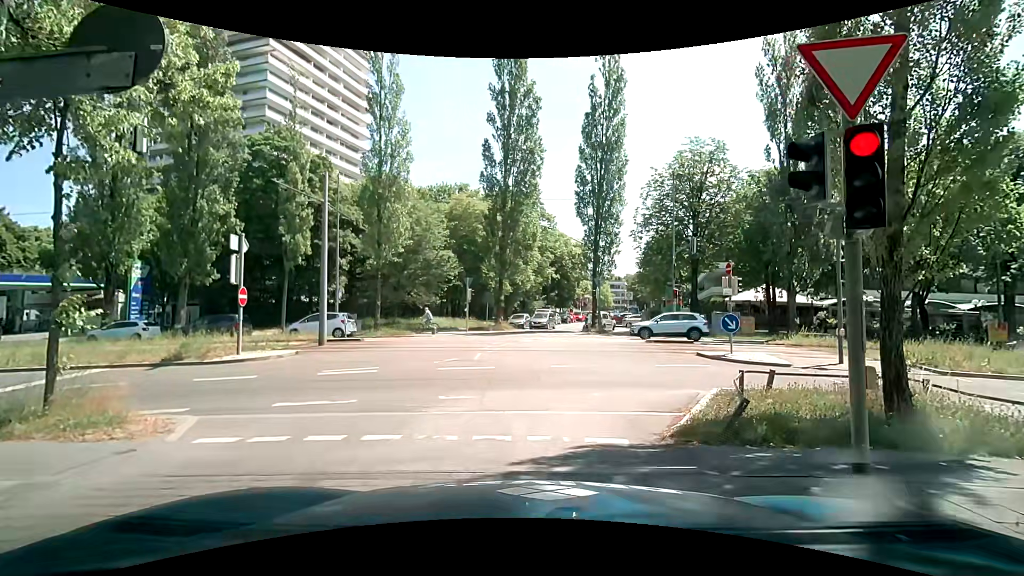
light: Day
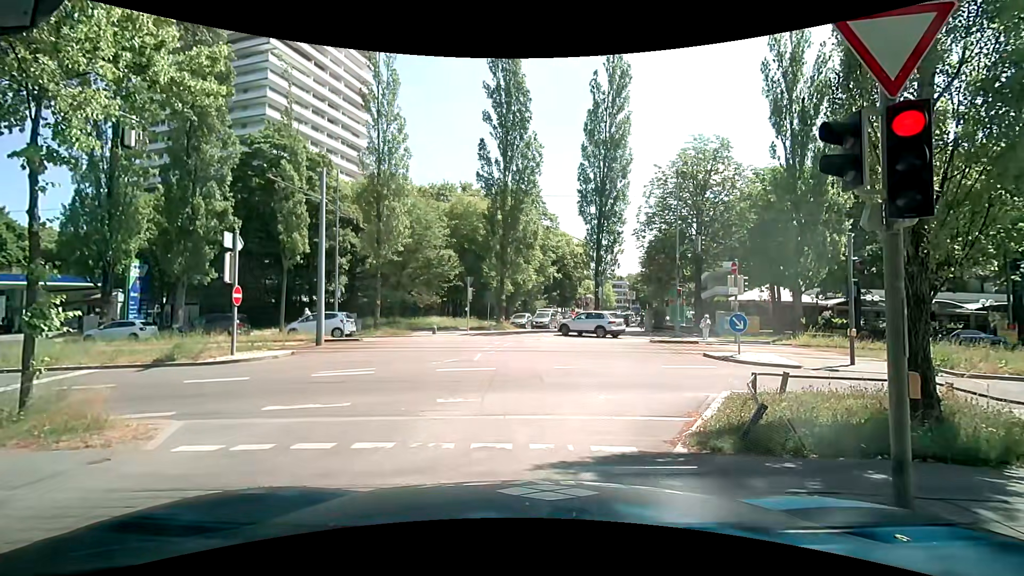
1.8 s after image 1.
(0.0, +0.5) m; 0°
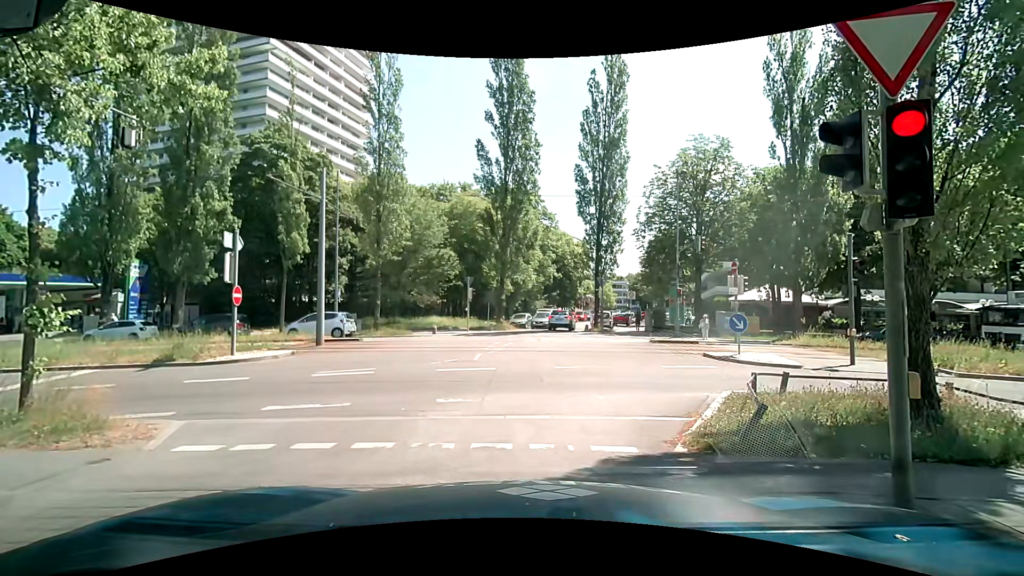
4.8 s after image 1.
(0.0, 0.0) m; 0°
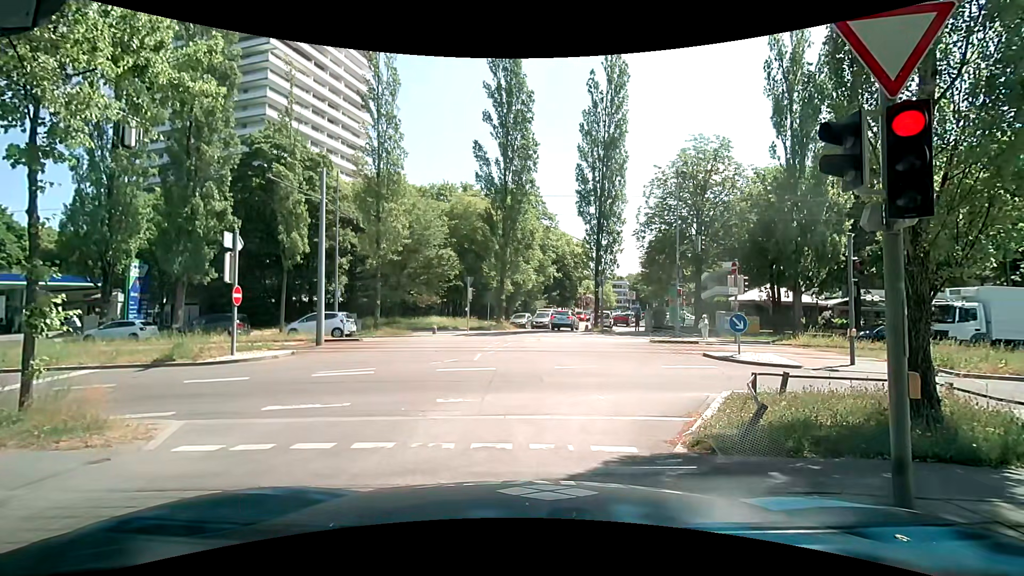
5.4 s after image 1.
(0.0, 0.0) m; 0°
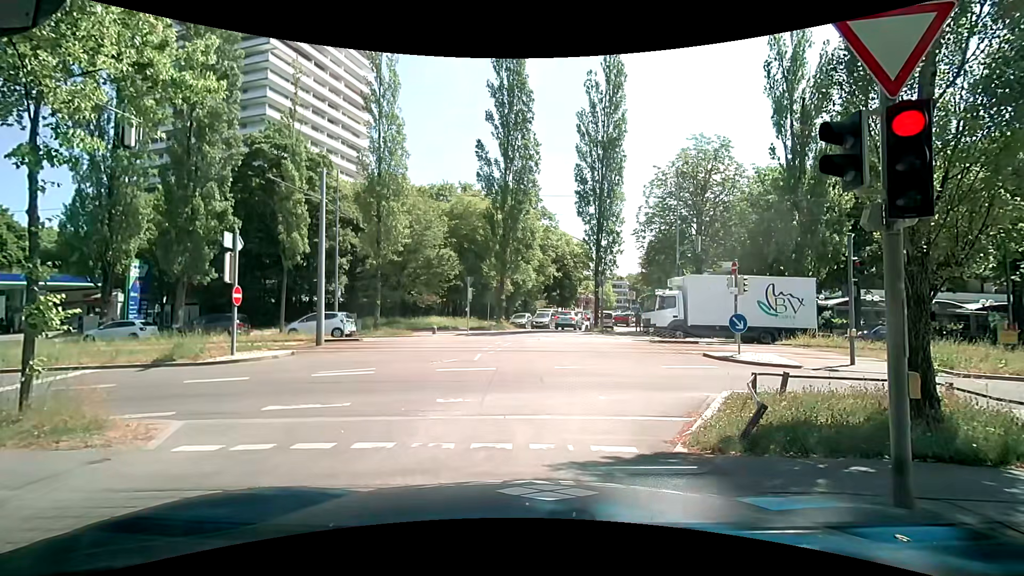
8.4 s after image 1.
(0.0, 0.0) m; 0°
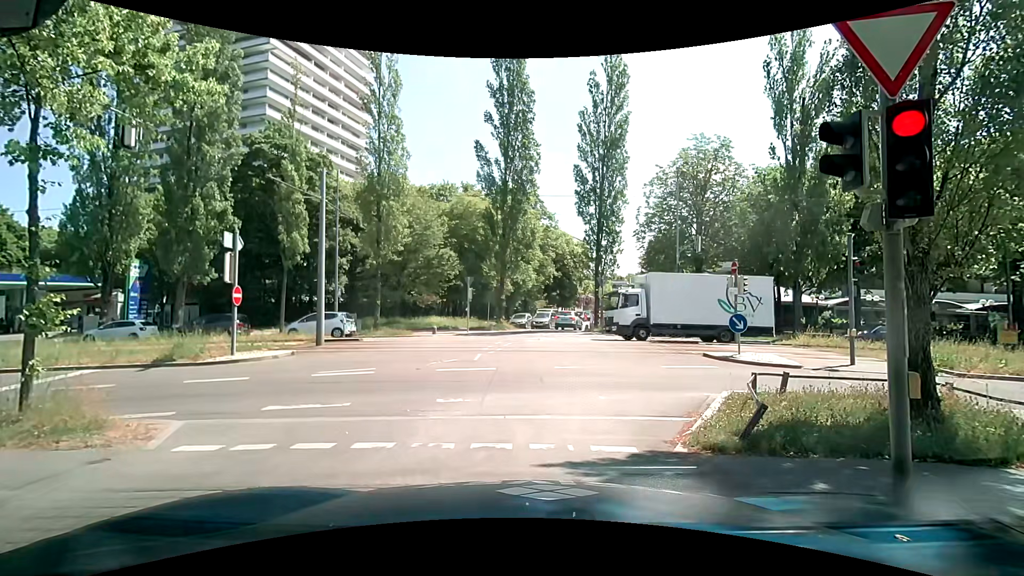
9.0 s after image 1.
(0.0, 0.0) m; 0°
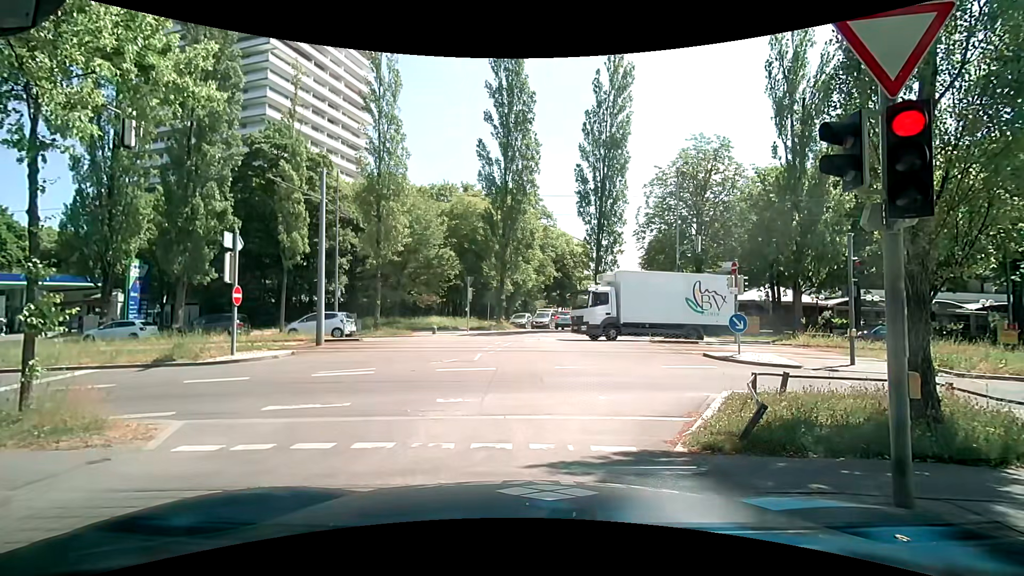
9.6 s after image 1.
(0.0, 0.0) m; 0°
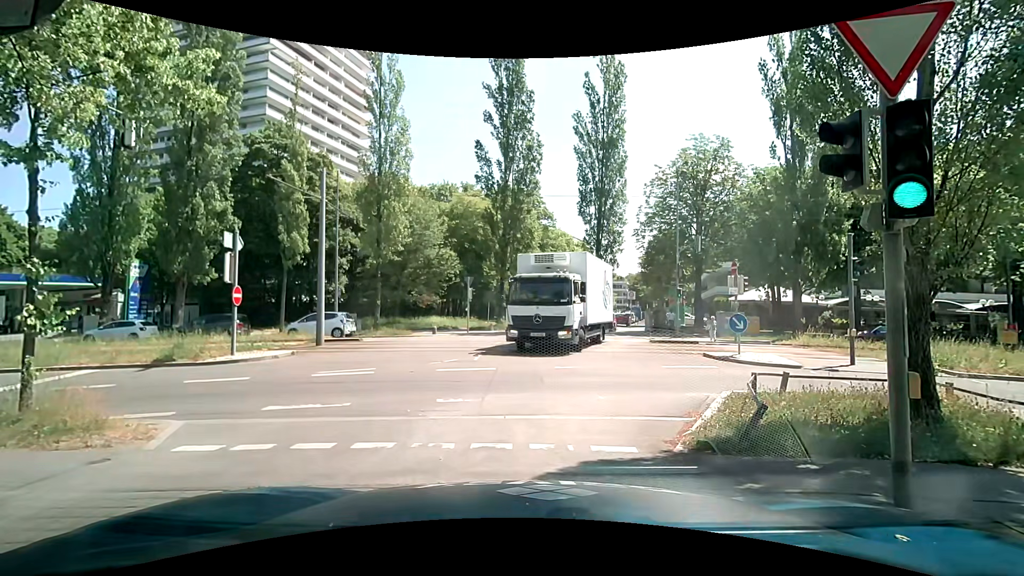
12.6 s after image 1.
(0.0, 0.0) m; 0°
